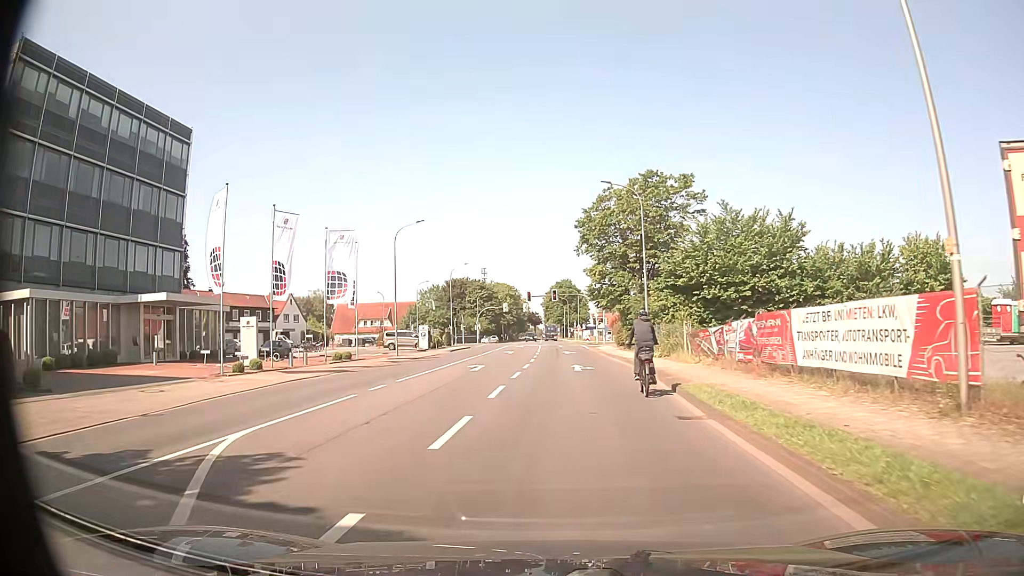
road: tertiary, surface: asphalt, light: Day
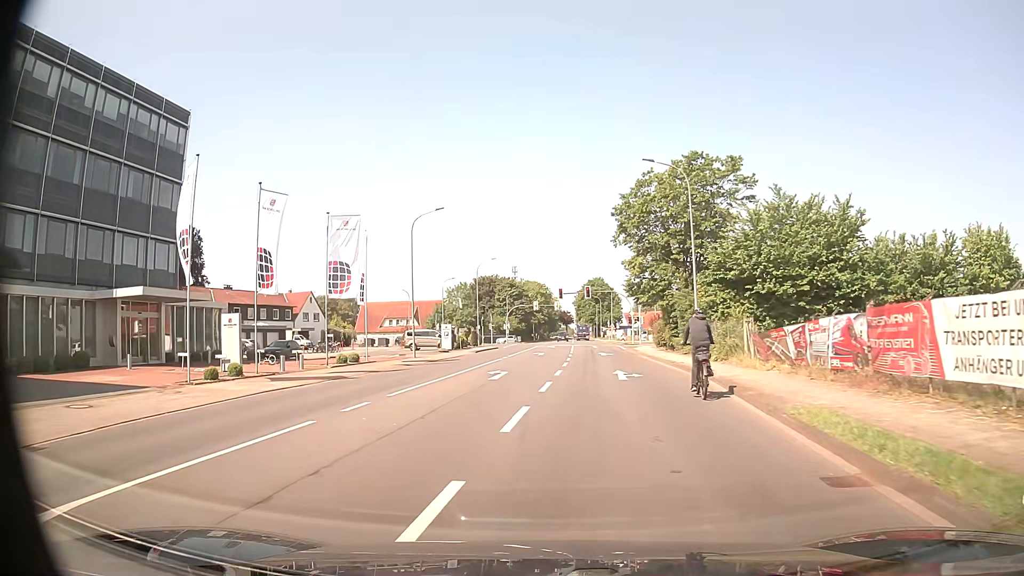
(-0.1, +4.8) m; -2°
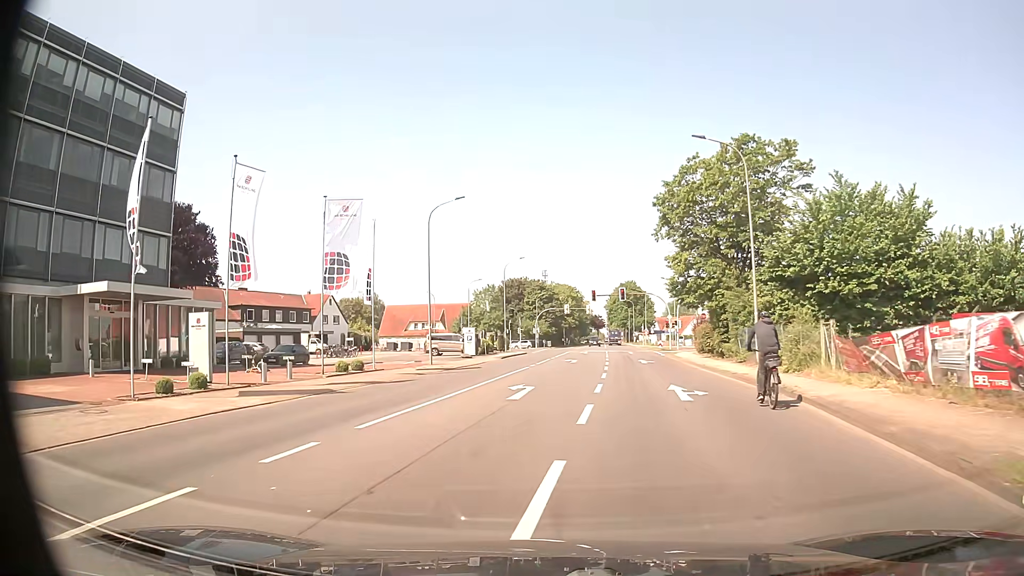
(-0.1, +4.8) m; -2°
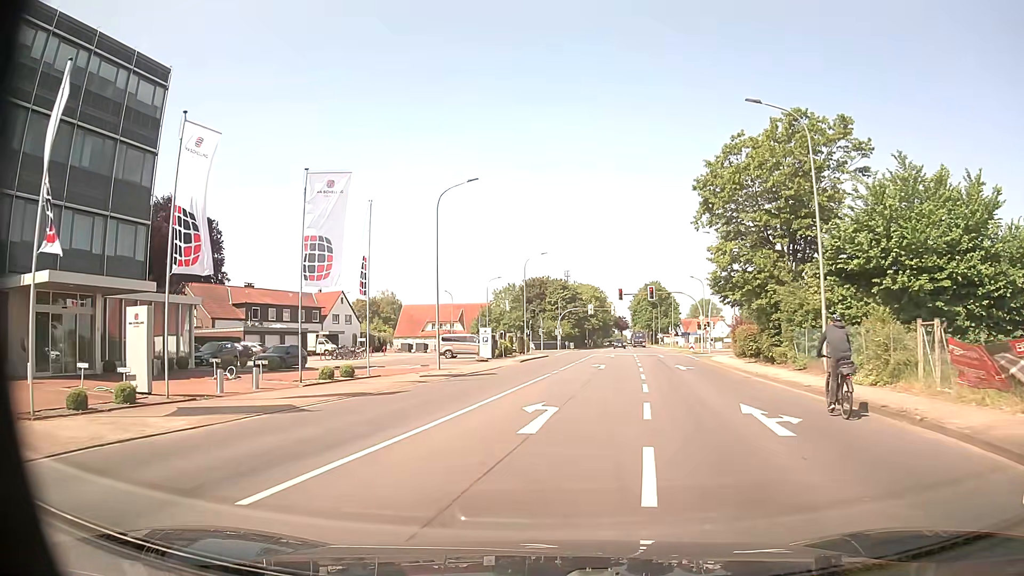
(-0.1, +4.9) m; -3°
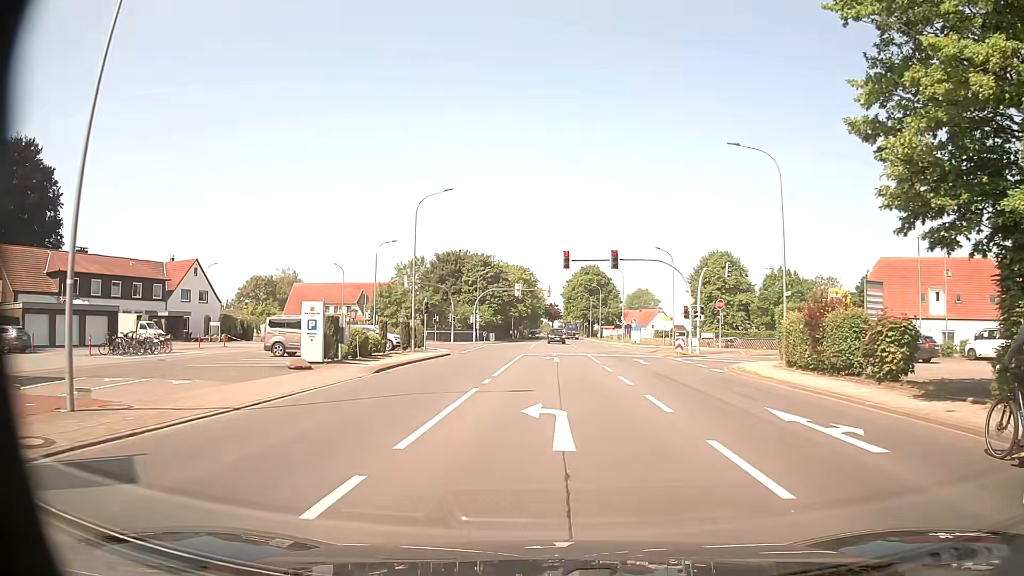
(+1.3, +24.0) m; +6°
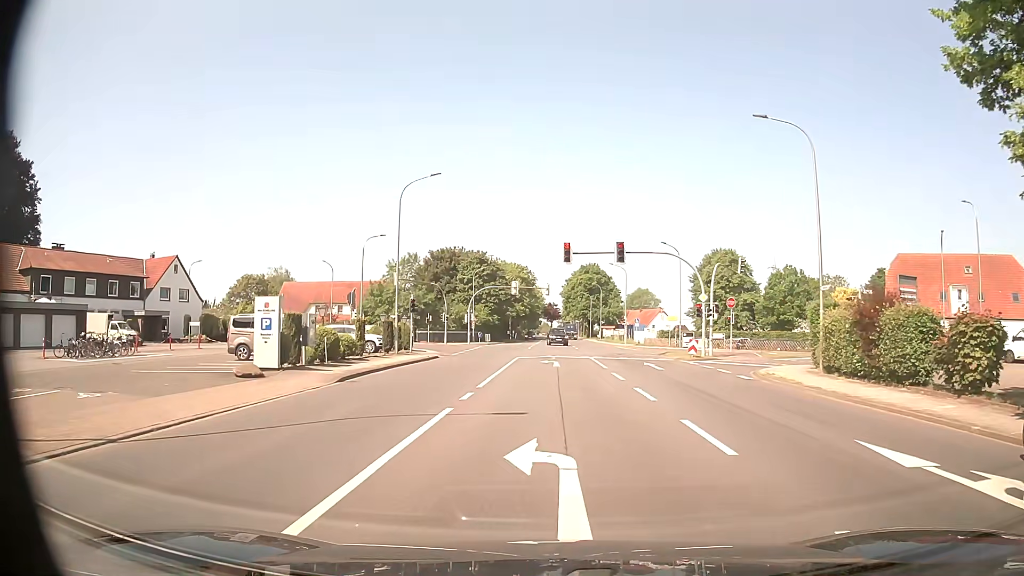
(0.0, +4.0) m; +1°
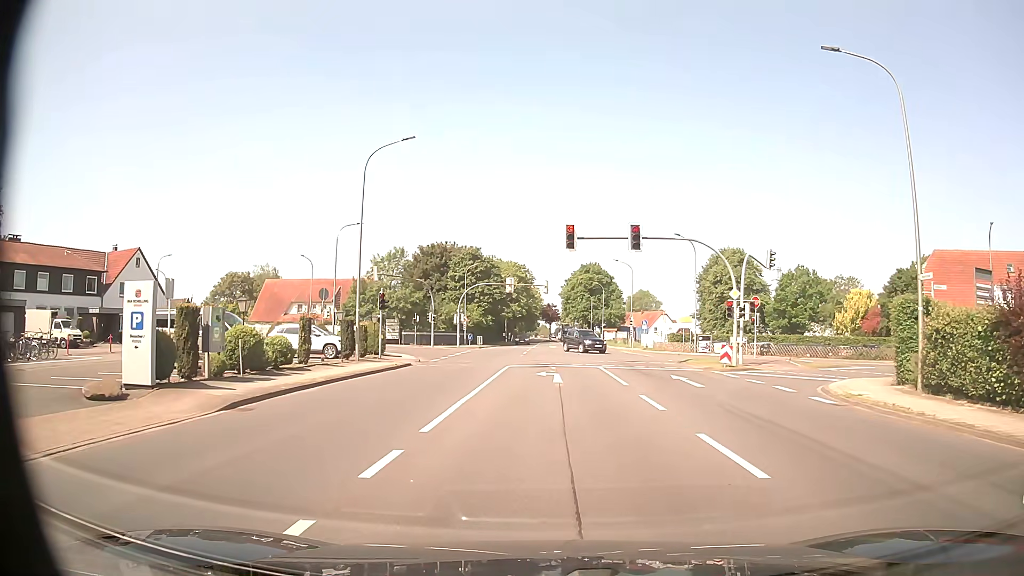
(0.0, +7.0) m; 0°
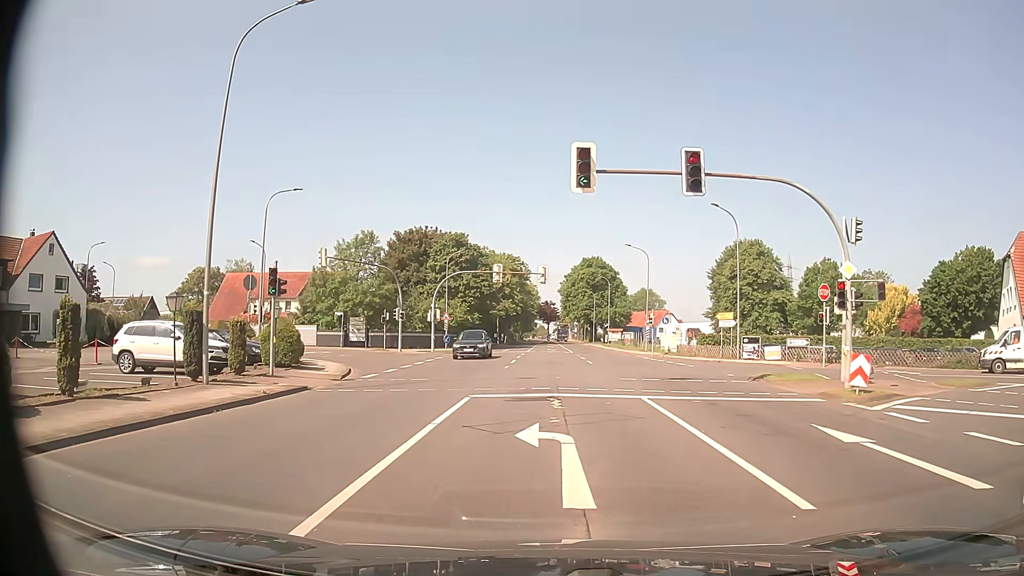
(0.0, +13.1) m; +1°
(0, +10) (0, +20) (-1, +30) (-3, +40) (-10, +47) (-19, +51) (-28, +56) (-37, +60) (-46, +64) (-56, +68) m
